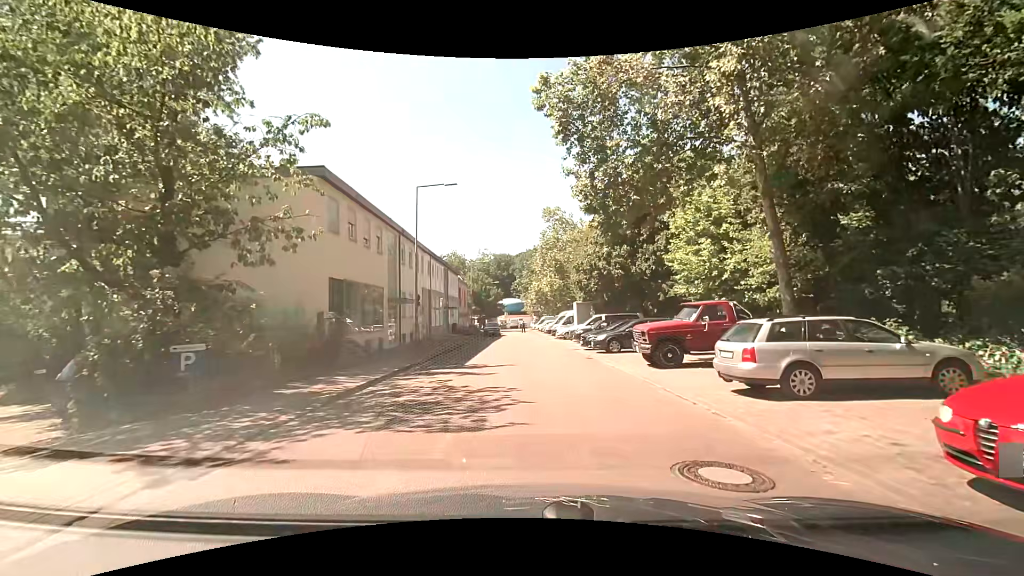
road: residential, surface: asphalt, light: Day
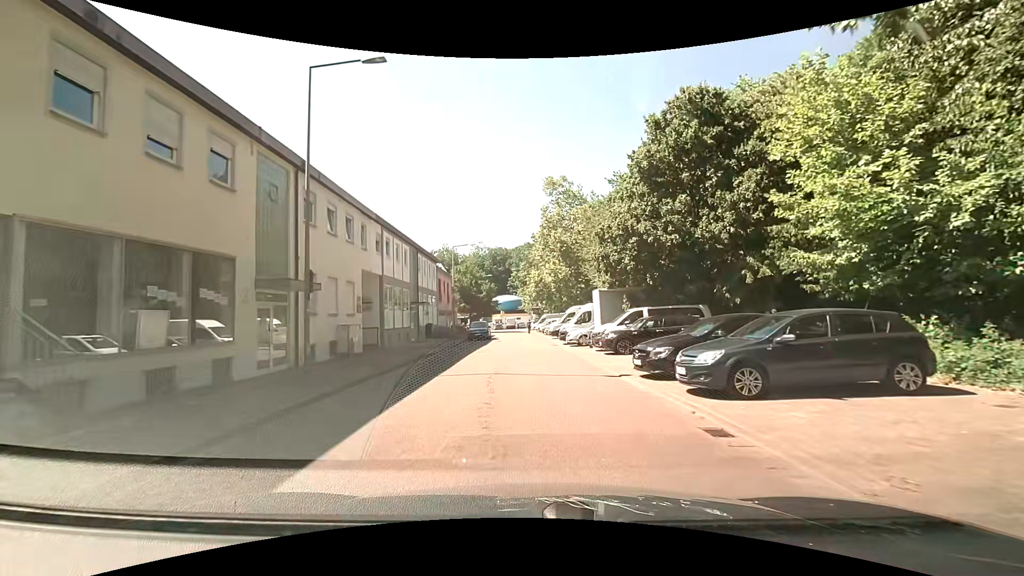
(+0.6, +13.5) m; +2°
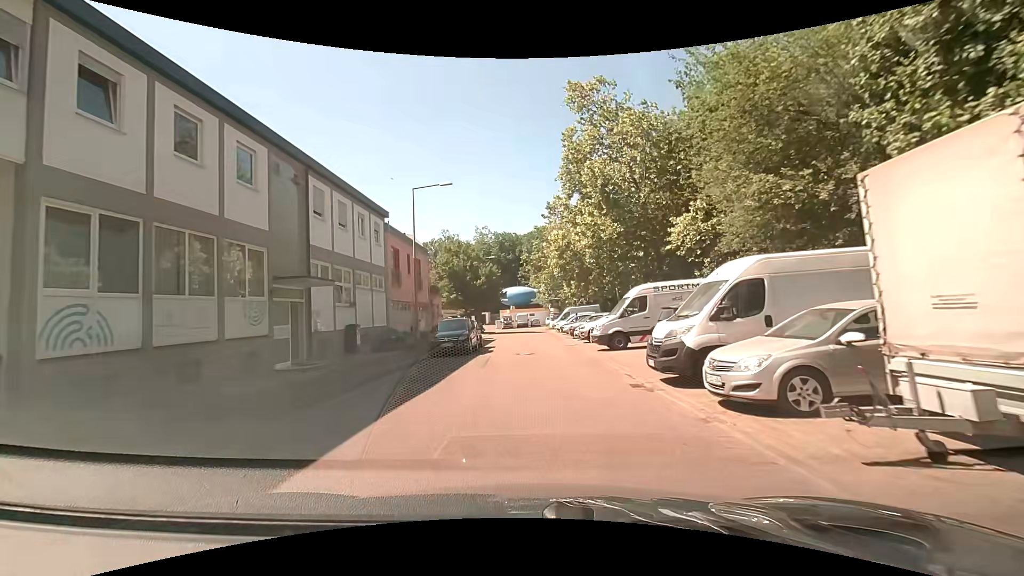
(-0.3, +21.2) m; -2°
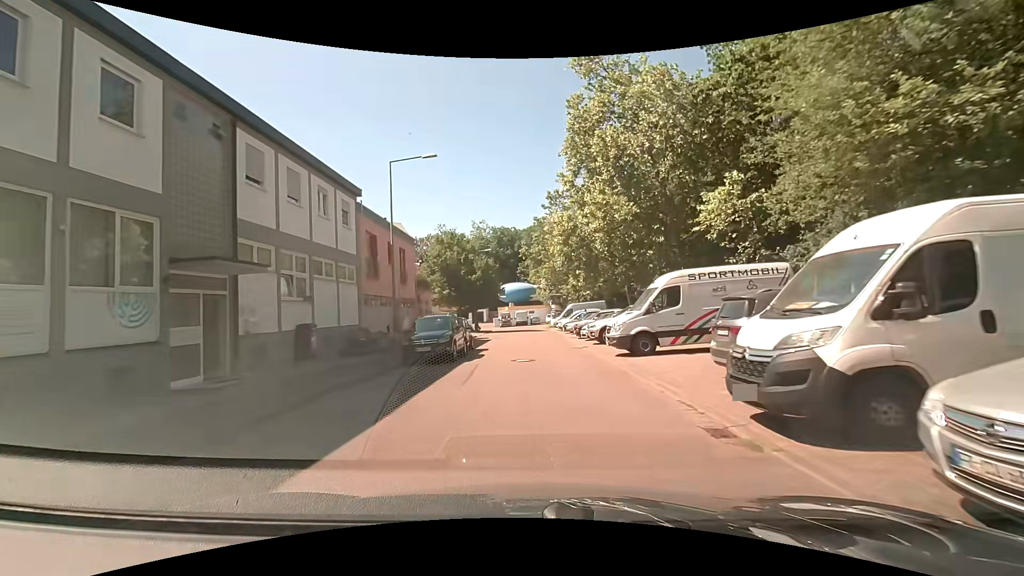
(0.0, +4.4) m; -1°
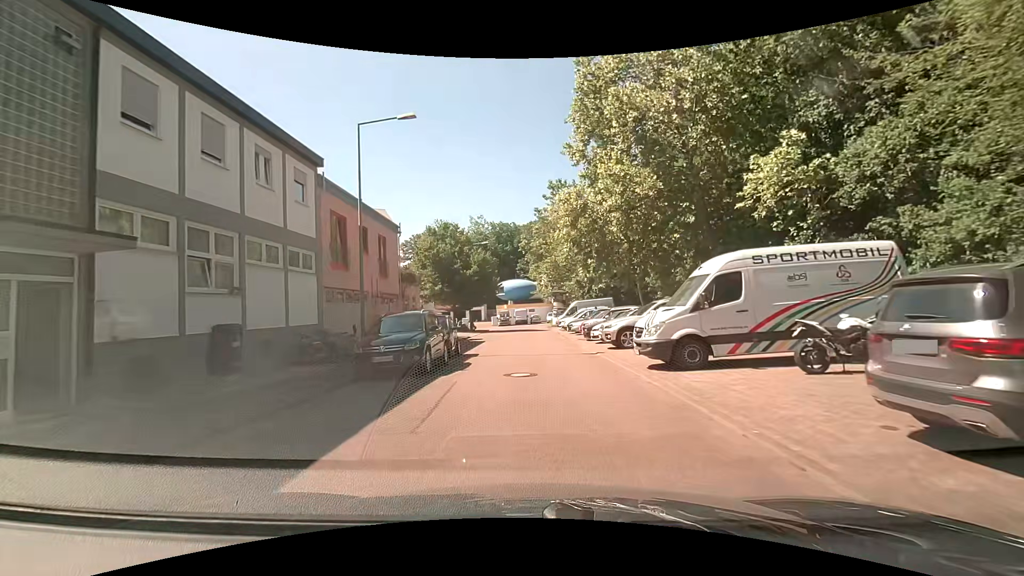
(0.0, +4.4) m; +1°
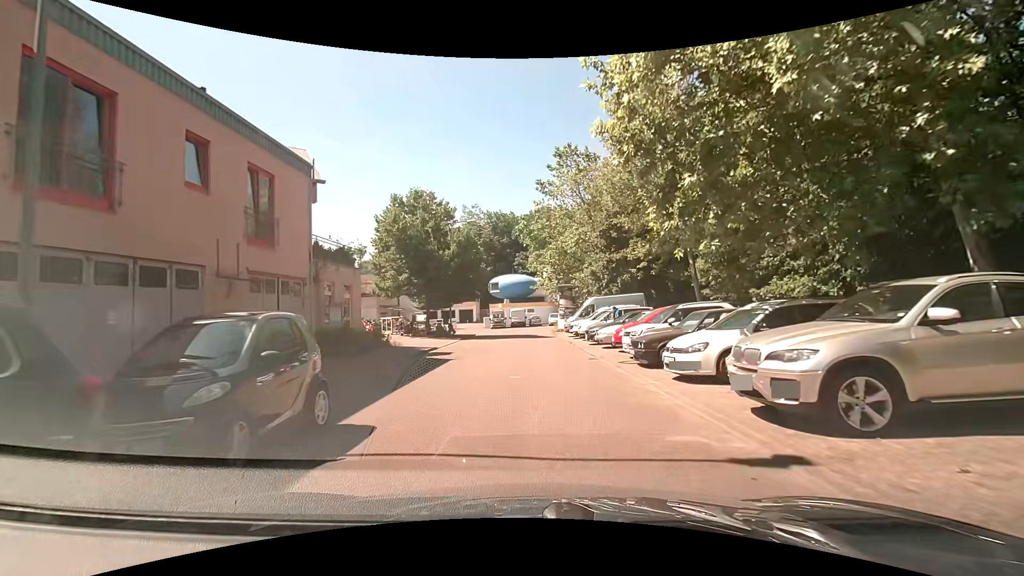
(-0.1, +12.4) m; -1°
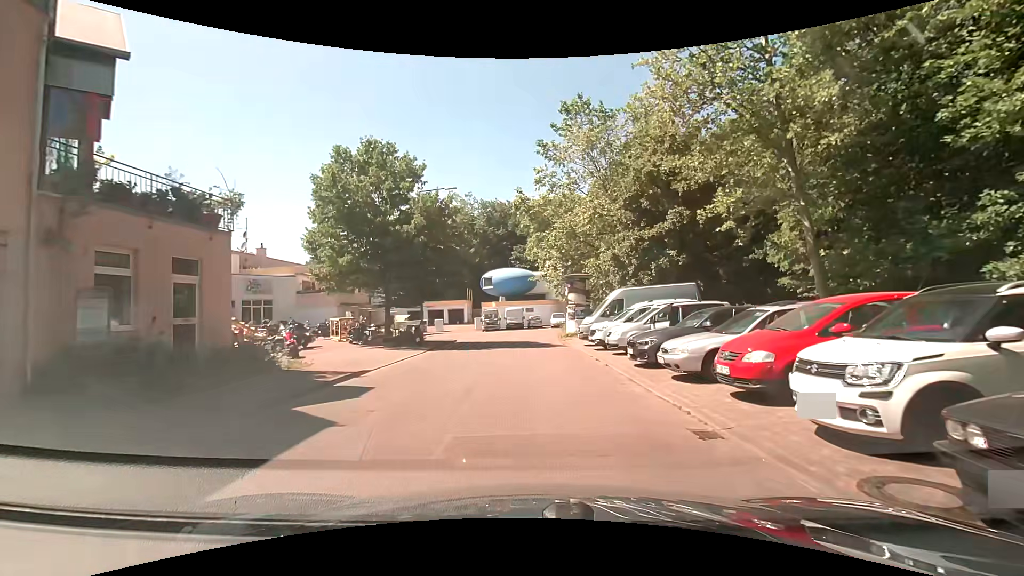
(+0.1, +10.2) m; 0°
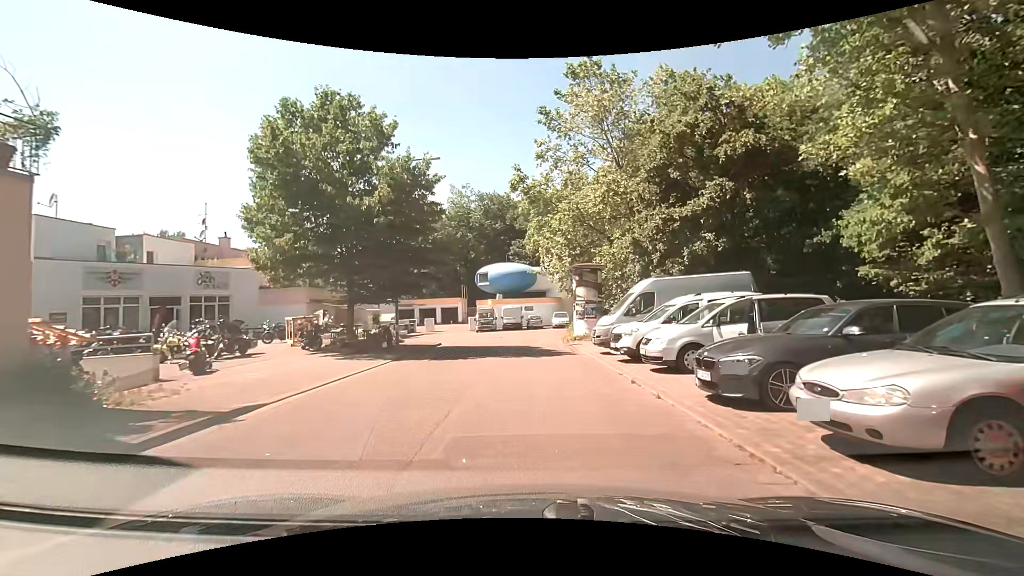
(0.0, +5.4) m; 0°
